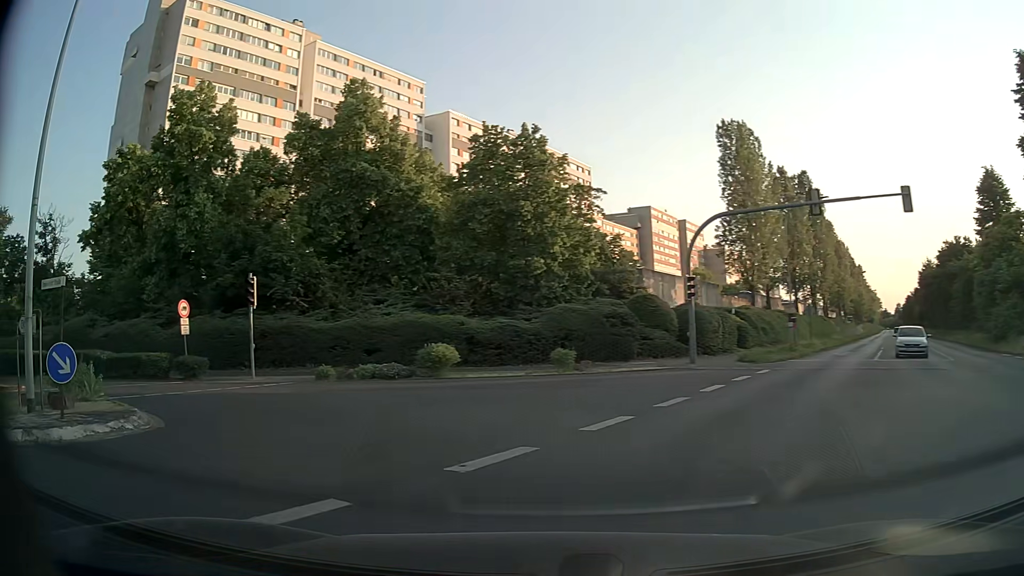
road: secondary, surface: asphalt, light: Day
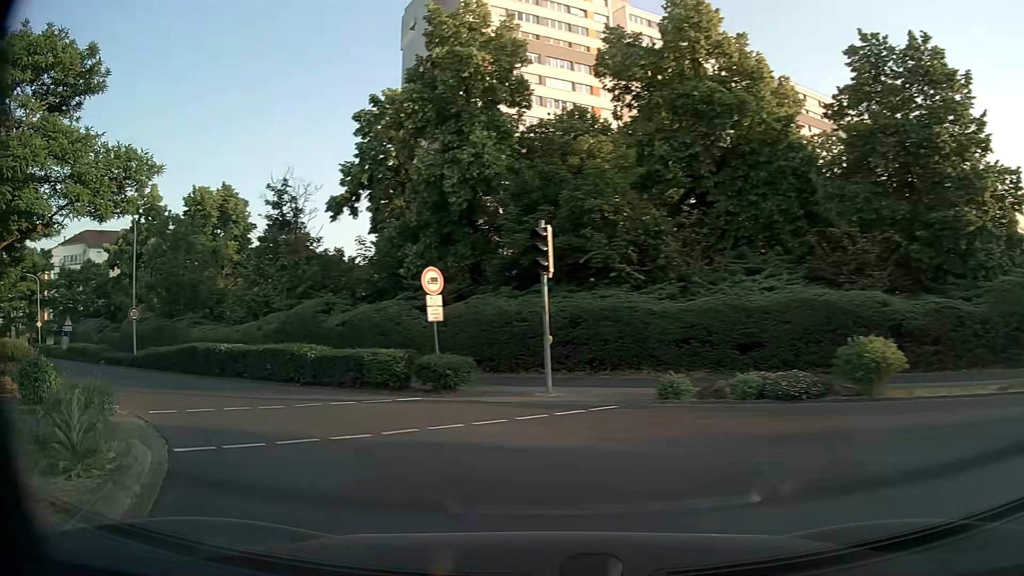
(-2.3, +9.0) m; -28°
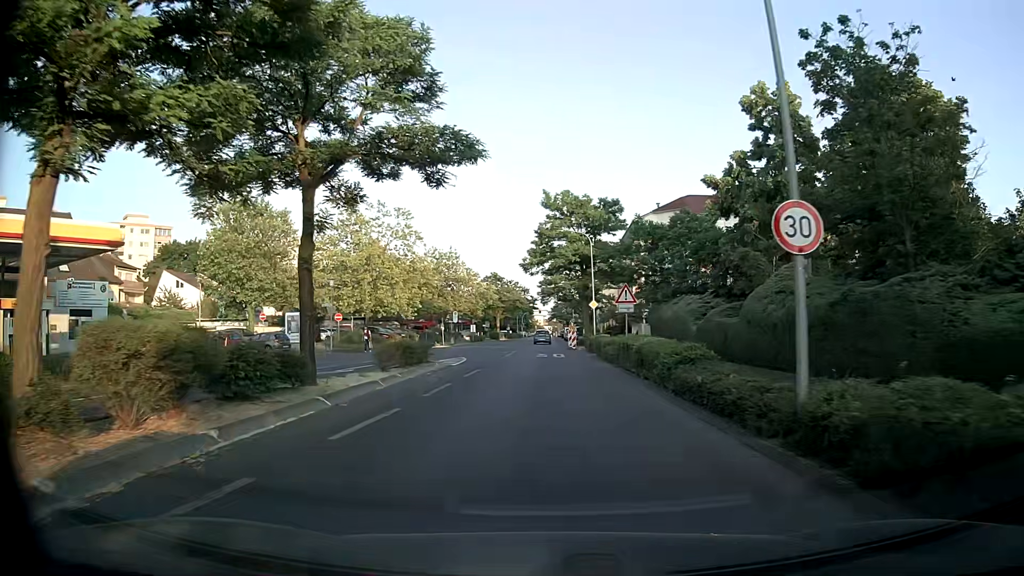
(-13.4, +20.0) m; -56°
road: tertiary
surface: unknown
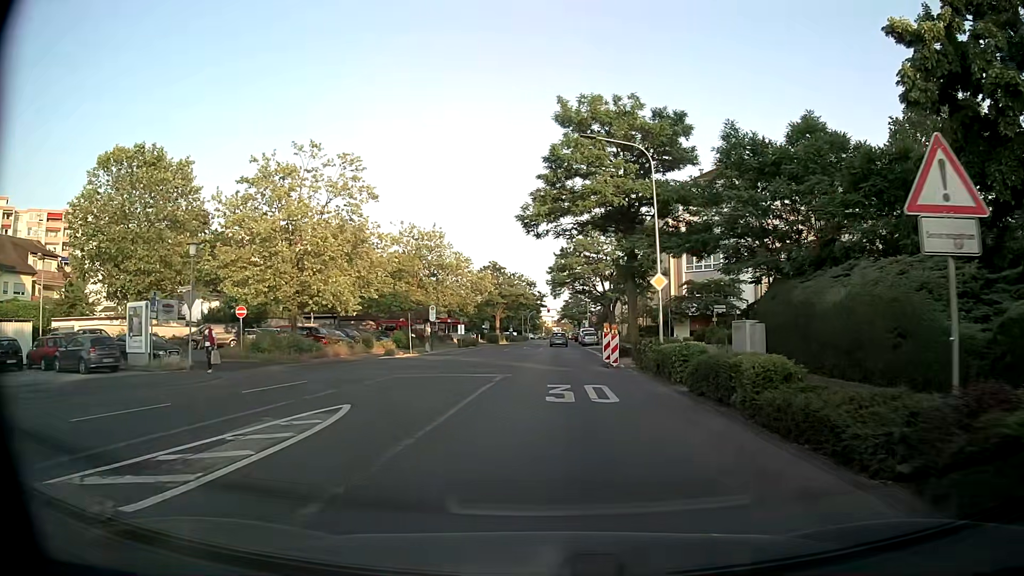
(-0.1, +20.2) m; 0°
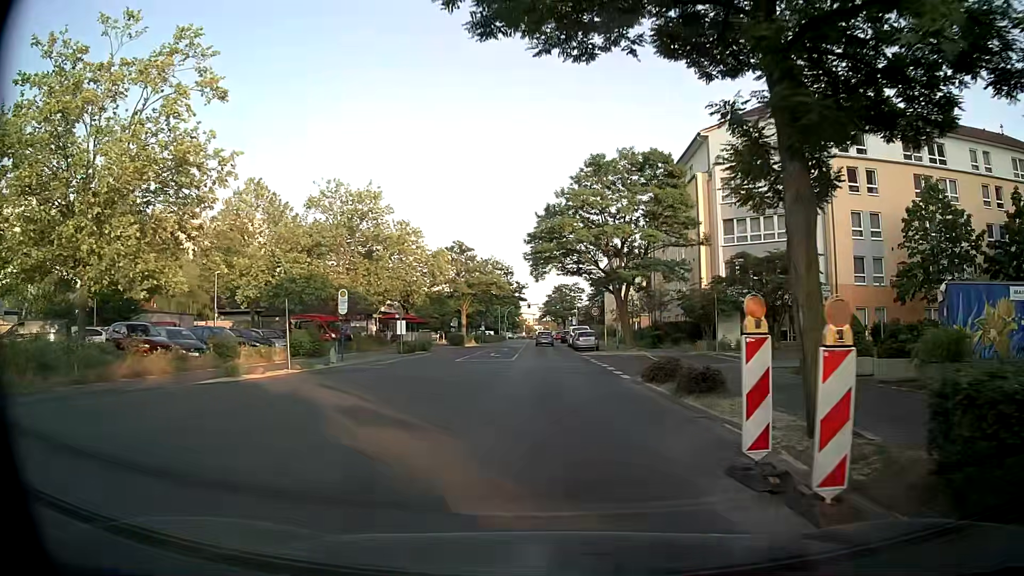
(+0.3, +19.7) m; +2°
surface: asphalt
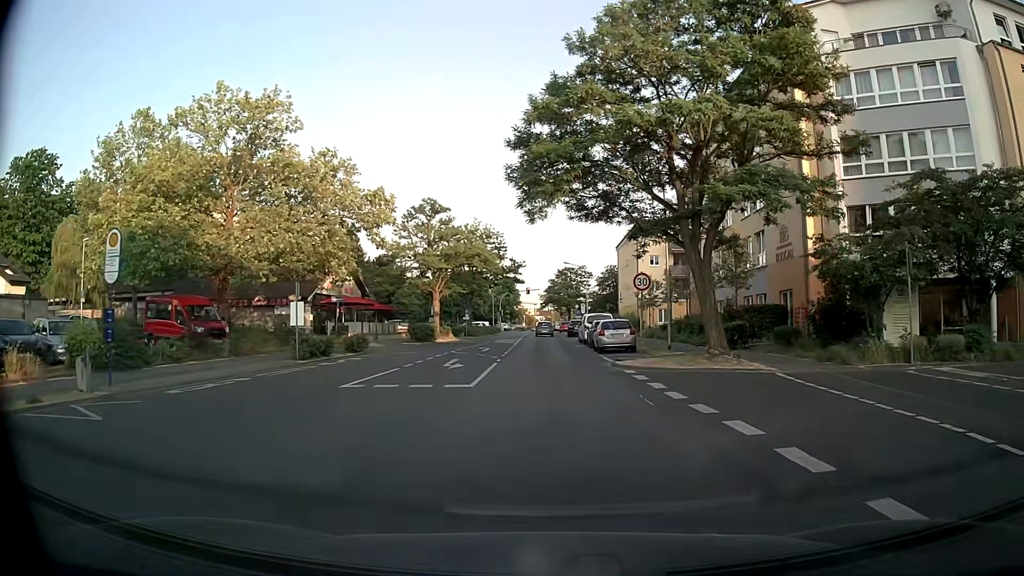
(+0.1, +19.1) m; +1°
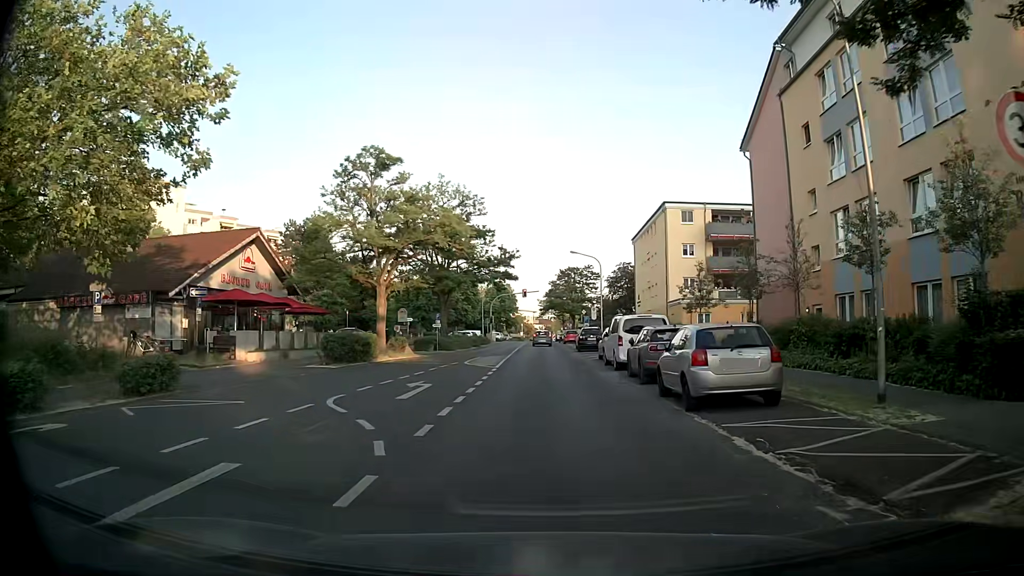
(-0.4, +18.1) m; -1°
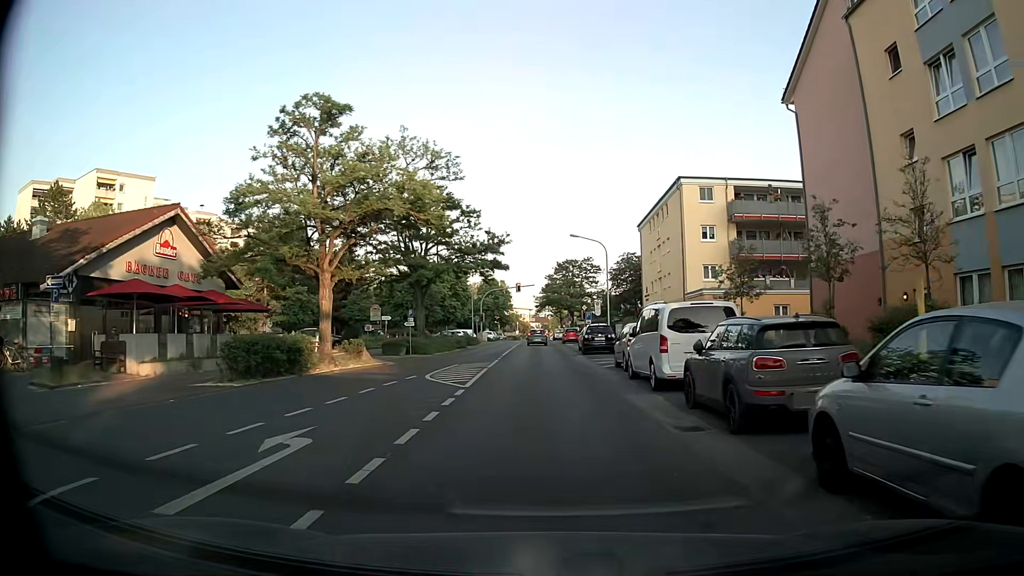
(0.0, +8.6) m; 0°
(0, +10) (0, +20) (0, +30) (0, +40) (0, +50) (0, +60) (0, +70) (0, +80) (0, +90) (0, +100) m
